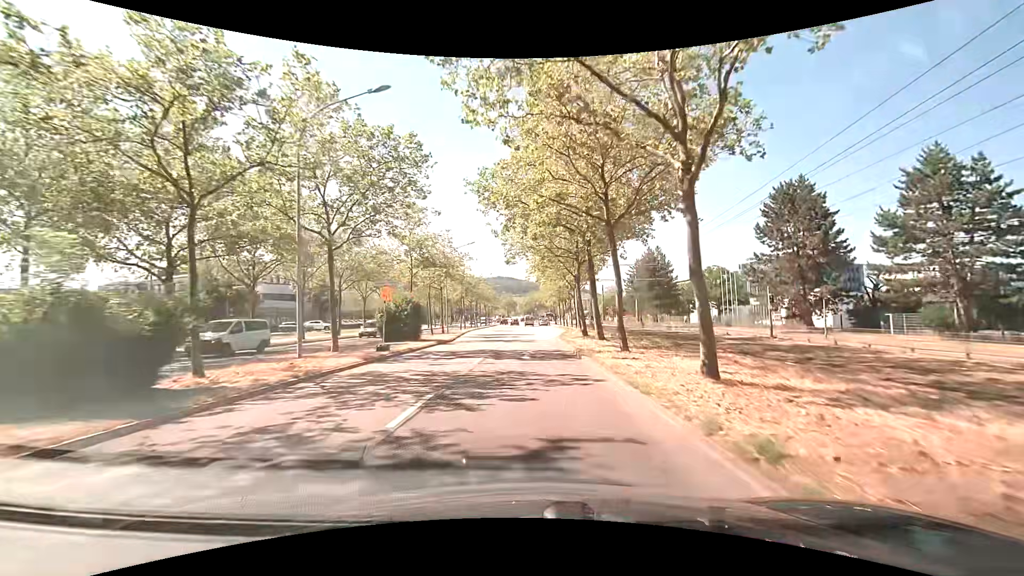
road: primary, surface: asphalt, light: Day
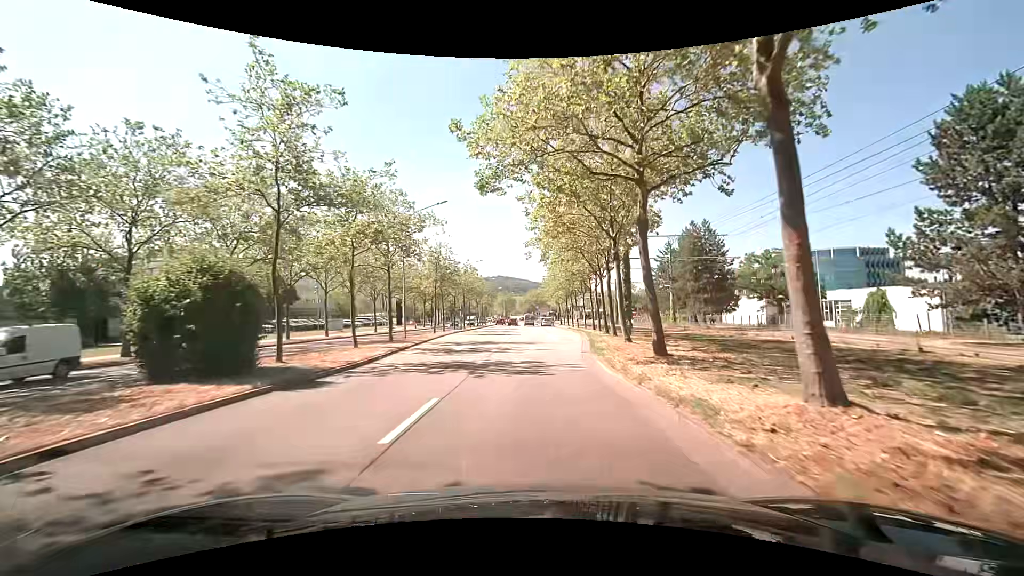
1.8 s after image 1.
(0.0, +18.9) m; 0°
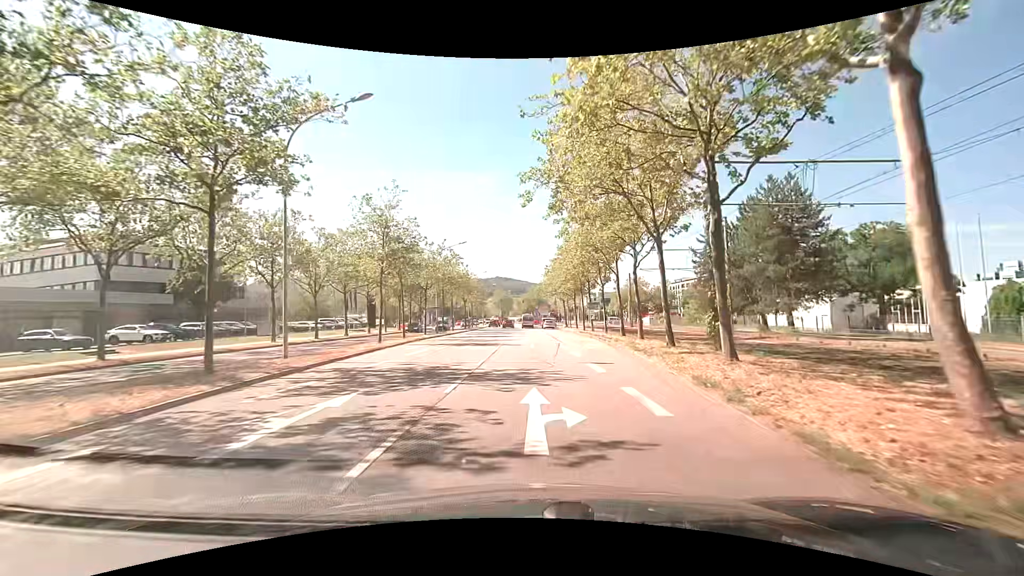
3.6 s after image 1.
(+0.1, +17.3) m; 0°
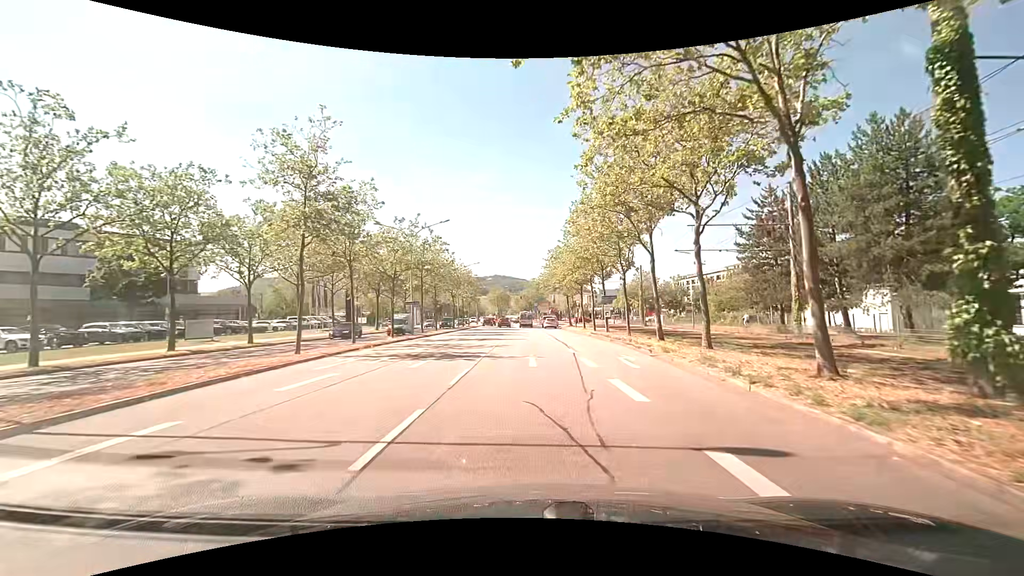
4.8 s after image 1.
(+0.2, +10.7) m; +1°
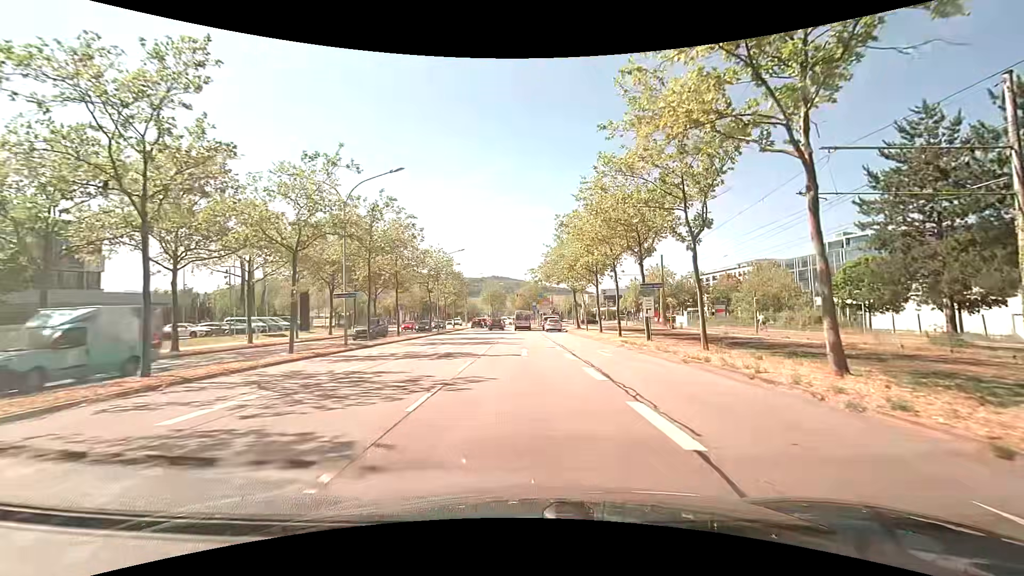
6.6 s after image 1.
(0.0, +14.9) m; 0°
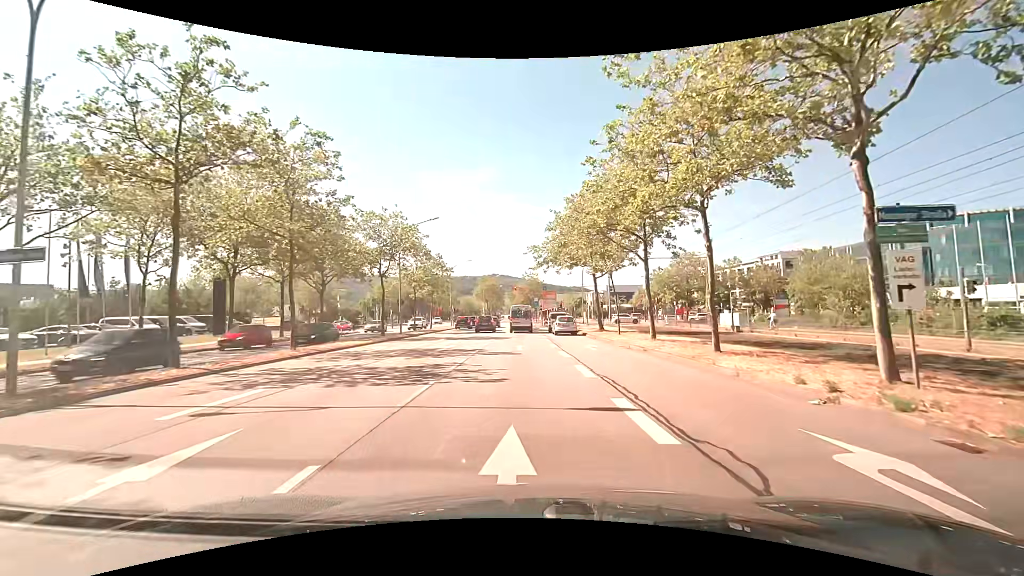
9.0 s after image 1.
(0.0, +17.7) m; 0°
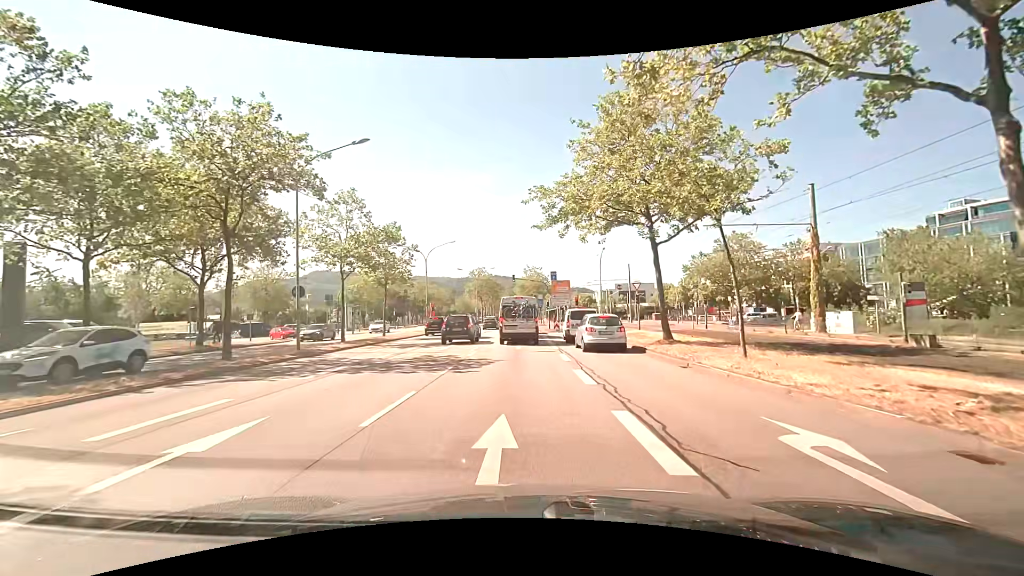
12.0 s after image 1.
(0.0, +18.9) m; 0°
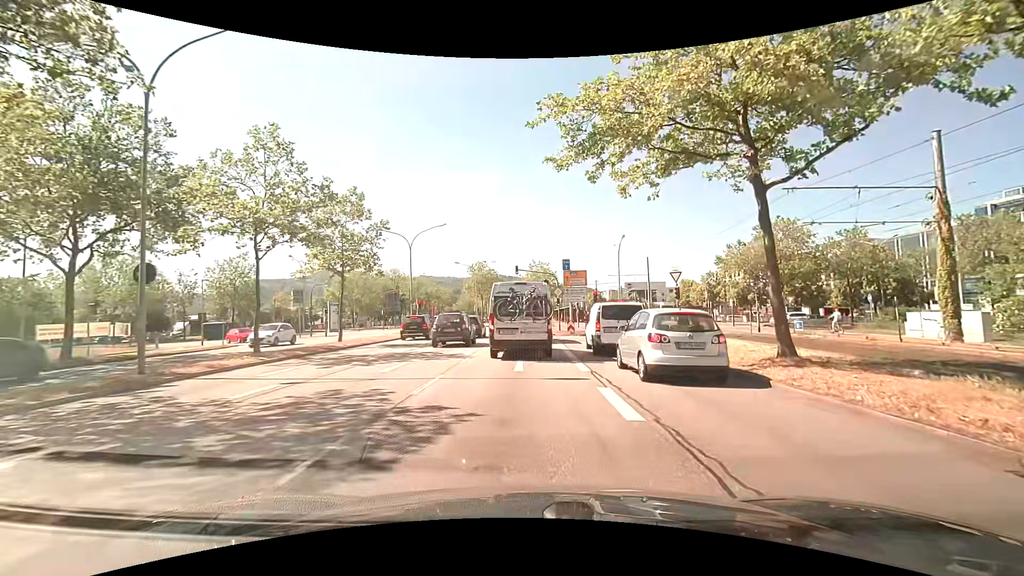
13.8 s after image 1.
(-0.2, +9.6) m; -1°
(0, +10) (0, +20) (0, +30) (0, +40) (0, +50) (0, +60) (0, +70) (0, +80) (0, +90) (0, +100) m
